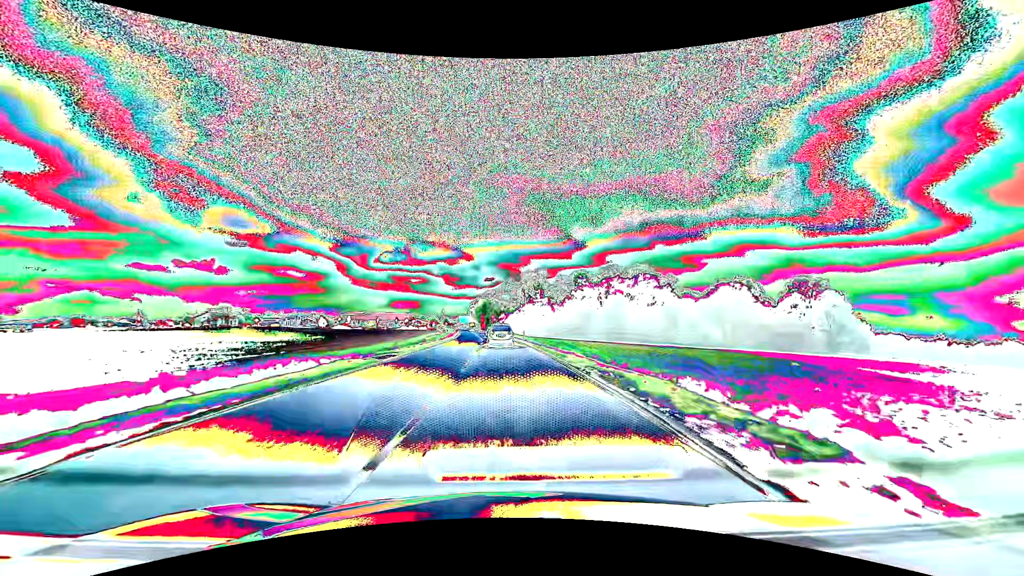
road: primary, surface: asphalt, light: Day
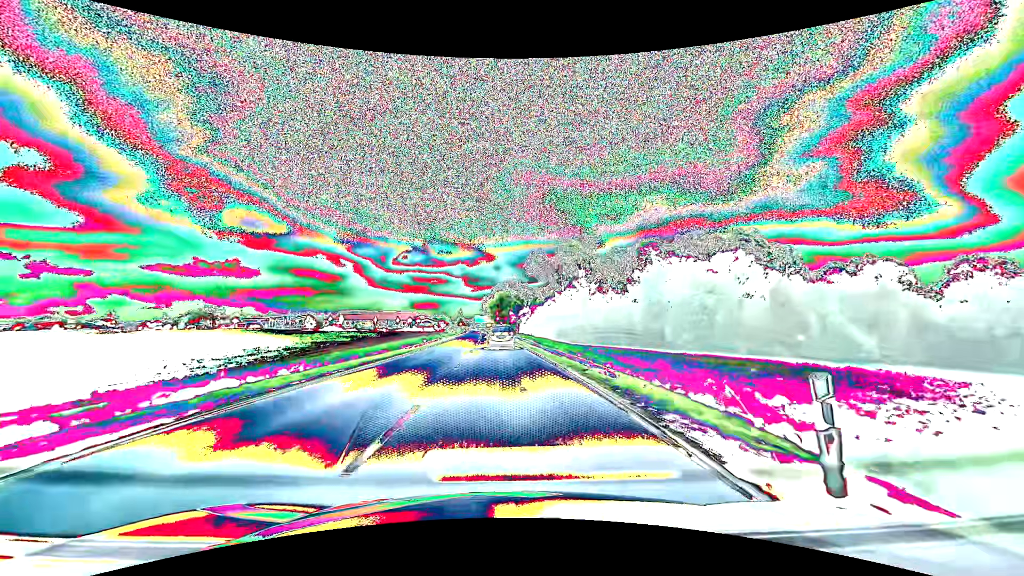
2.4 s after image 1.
(-0.9, +46.9) m; -2°
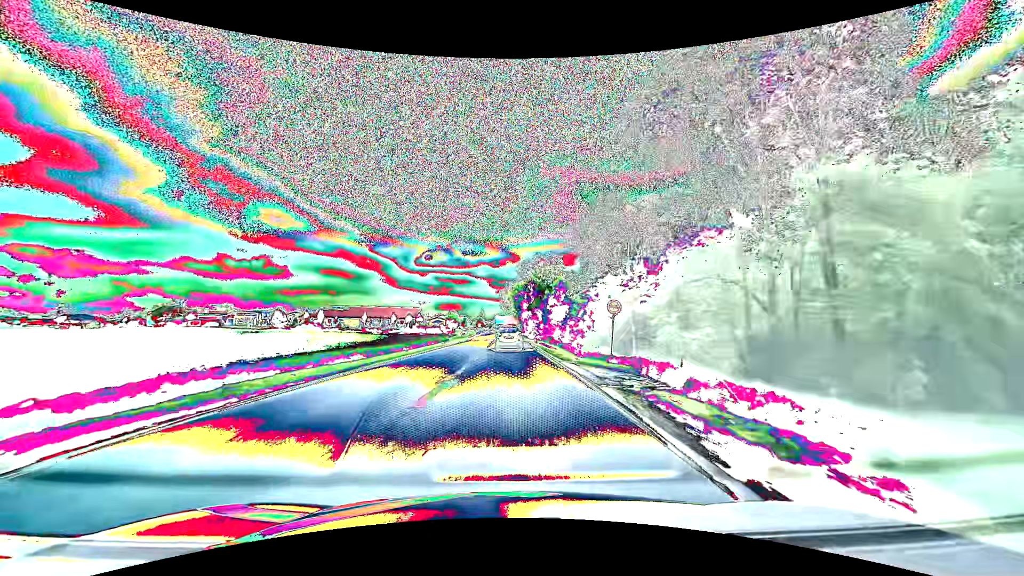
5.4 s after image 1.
(-1.6, +56.4) m; -3°
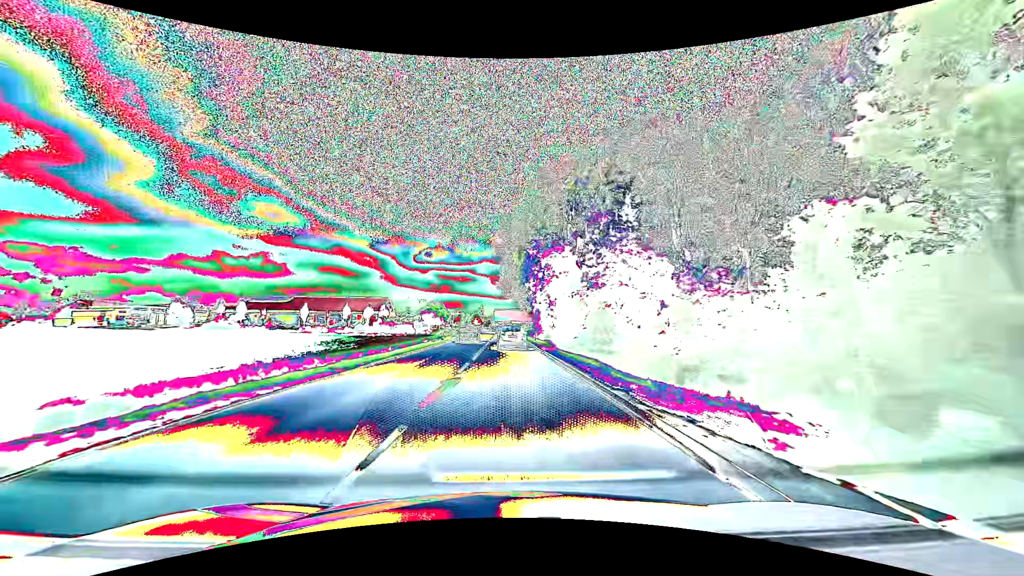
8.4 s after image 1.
(-0.1, +54.1) m; 0°
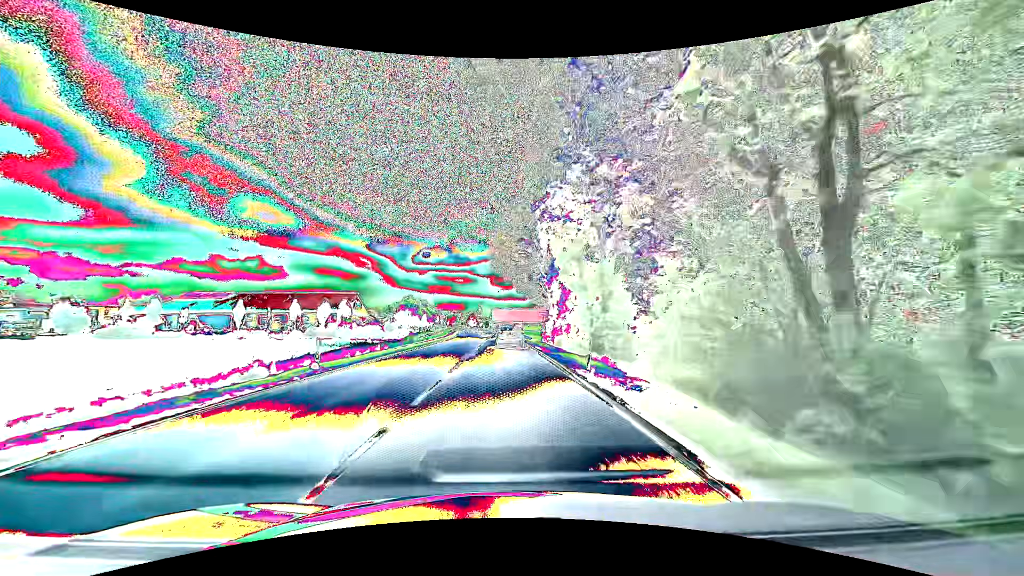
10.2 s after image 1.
(0.0, +30.1) m; 0°
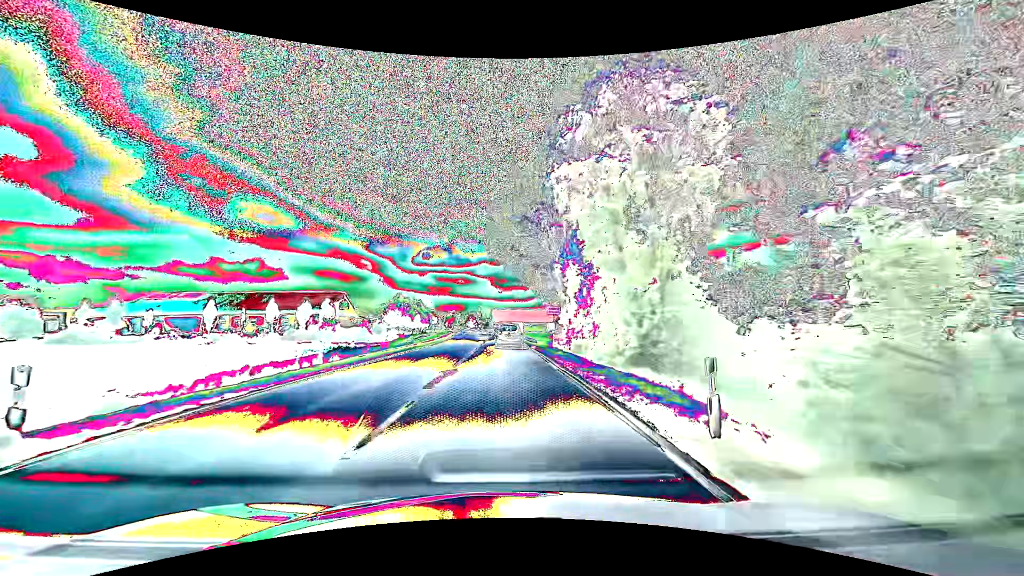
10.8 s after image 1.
(0.0, +9.5) m; 0°
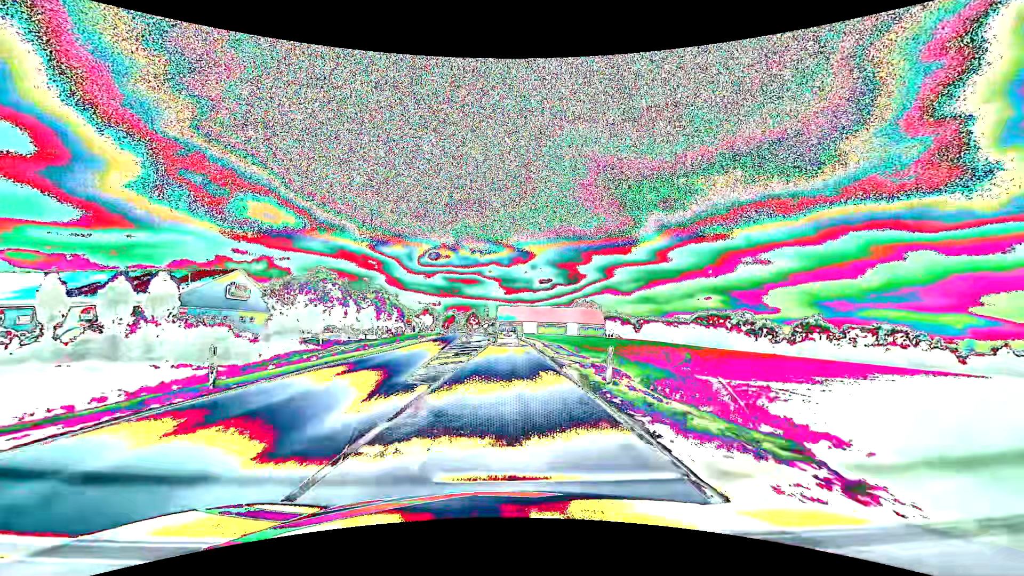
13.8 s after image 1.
(-0.4, +43.3) m; -2°
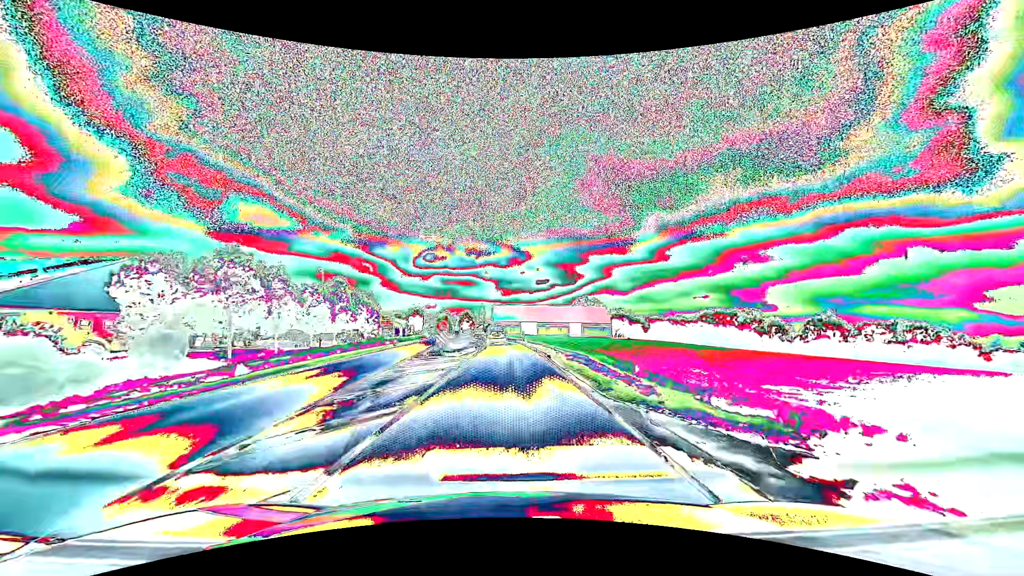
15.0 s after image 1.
(+0.2, +16.0) m; +1°
(0, +10) (0, +20) (0, +30) (-1, +40) (-1, +50) (-2, +60) (-3, +70) (-4, +80) (-5, +90) (-6, +100) m
